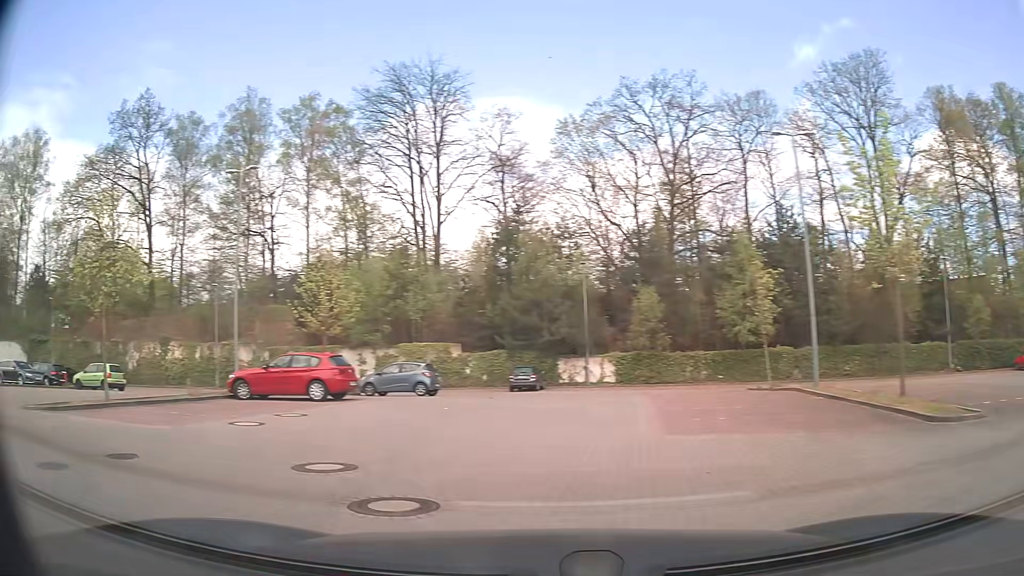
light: Day
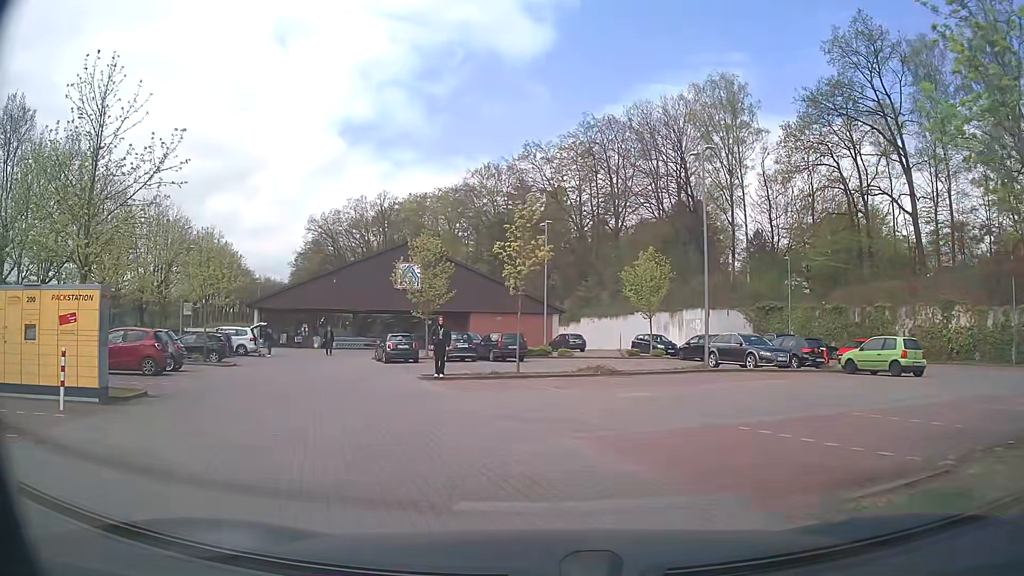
(-7.7, +9.1) m; -64°
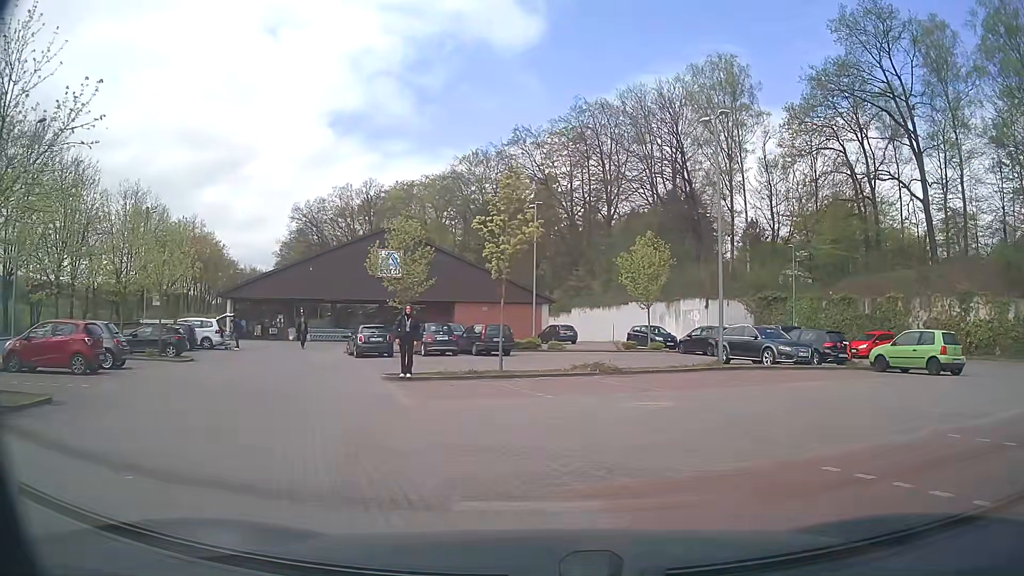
(+0.1, +3.3) m; +2°
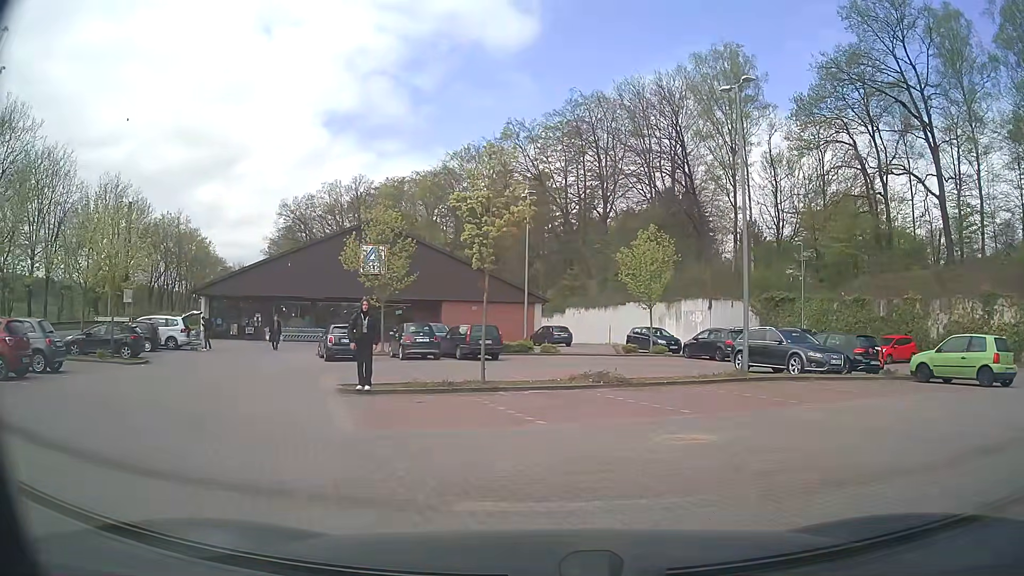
(0.0, +3.2) m; -1°
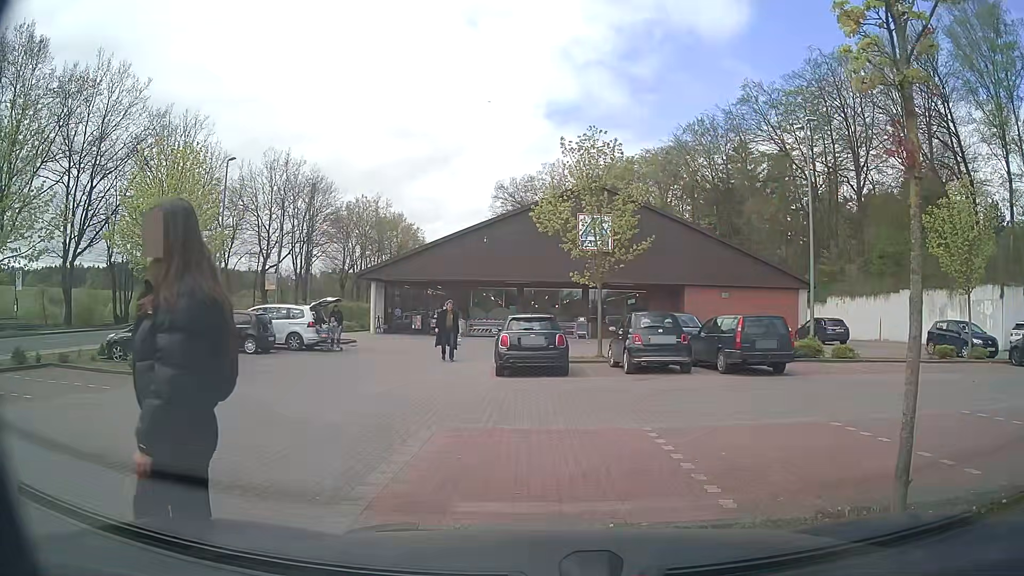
(-1.0, +10.3) m; -19°
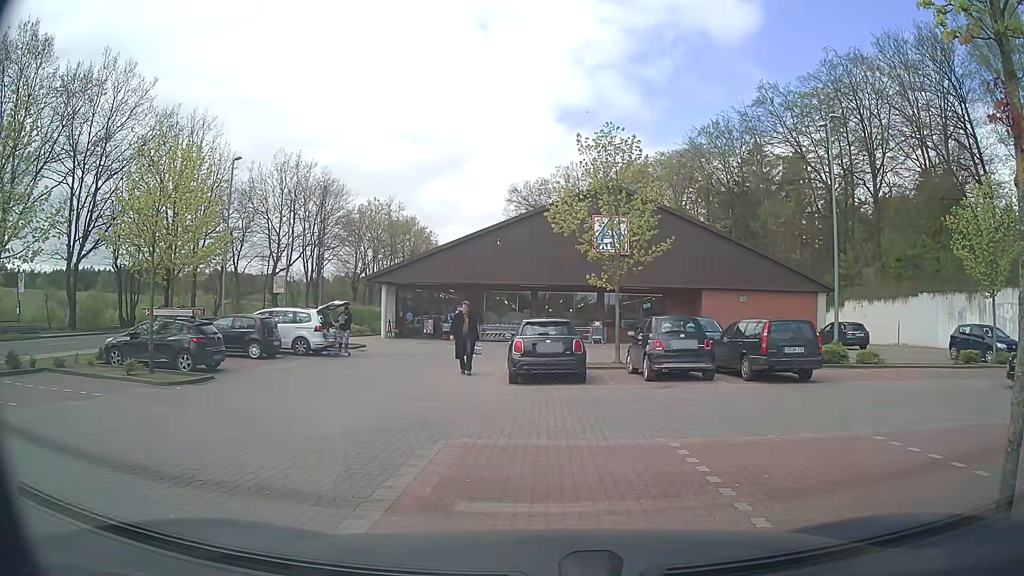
(0.0, +0.8) m; 0°
